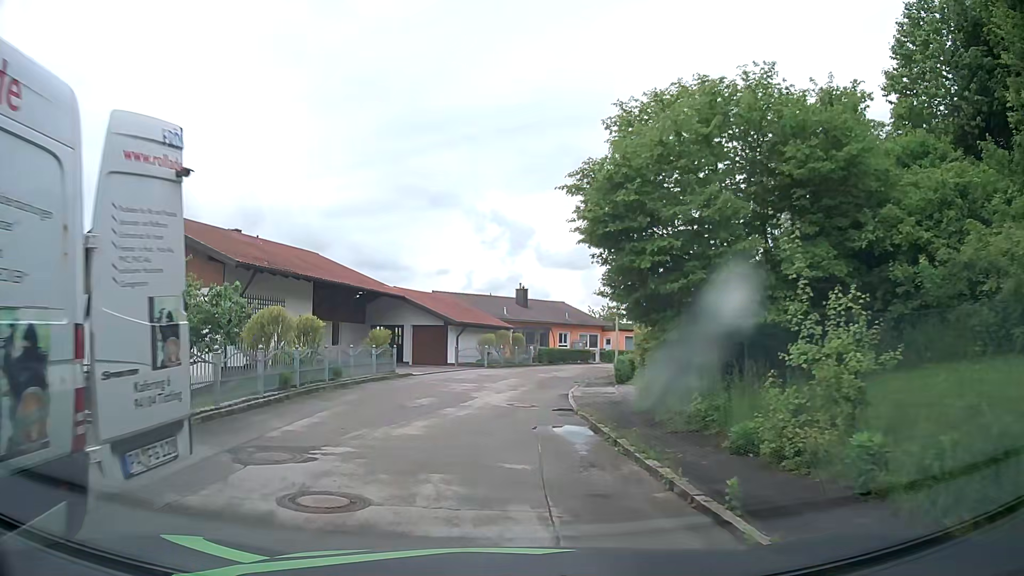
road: residential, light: Day
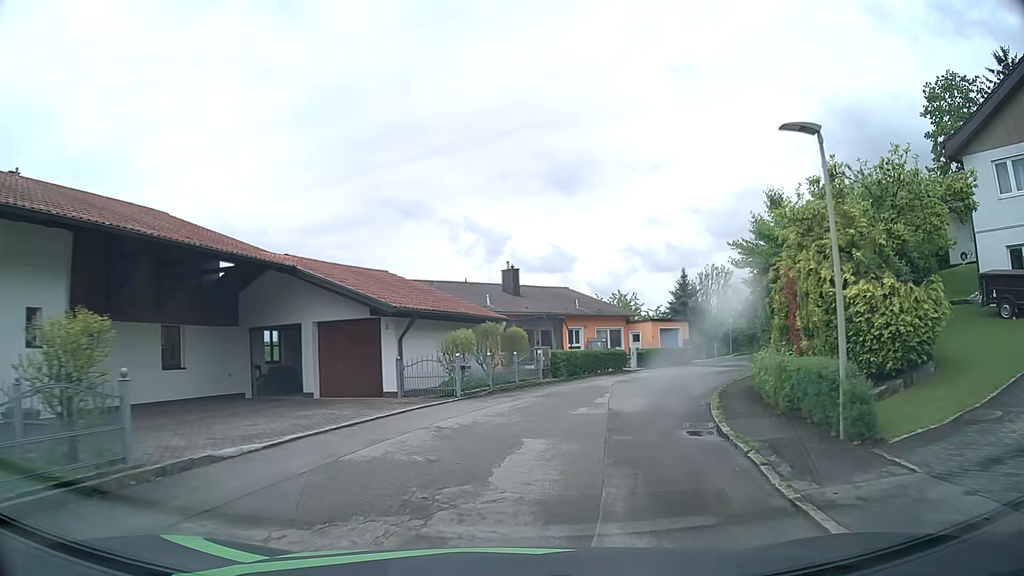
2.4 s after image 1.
(-0.4, +18.2) m; +1°
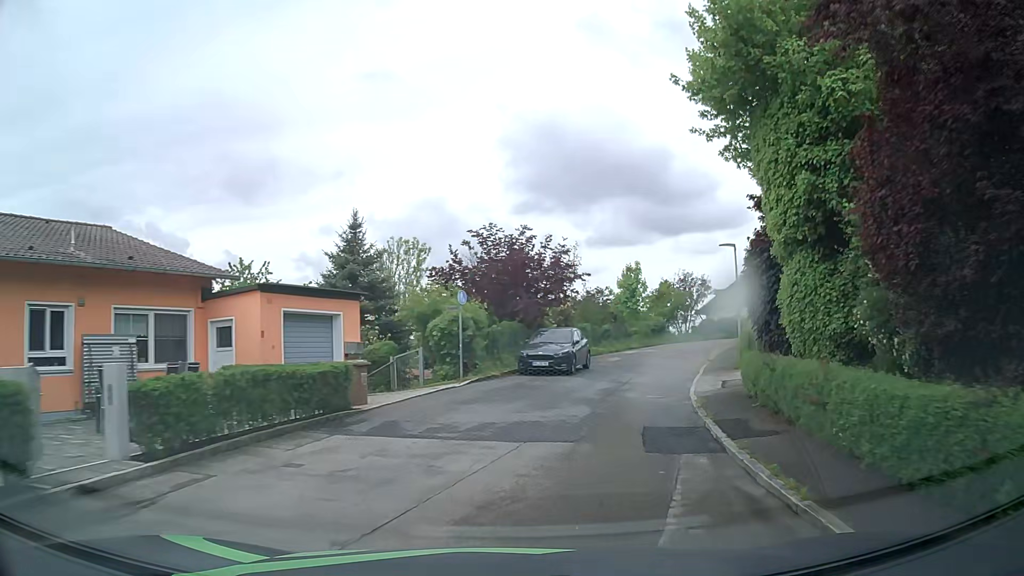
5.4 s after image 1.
(+6.0, +25.7) m; +26°
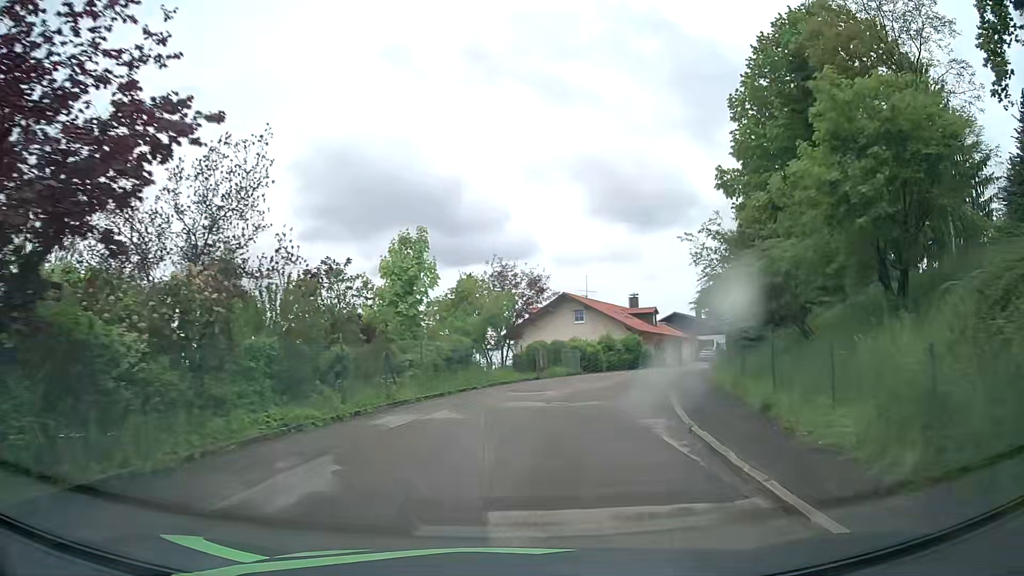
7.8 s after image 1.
(+4.5, +22.5) m; +19°
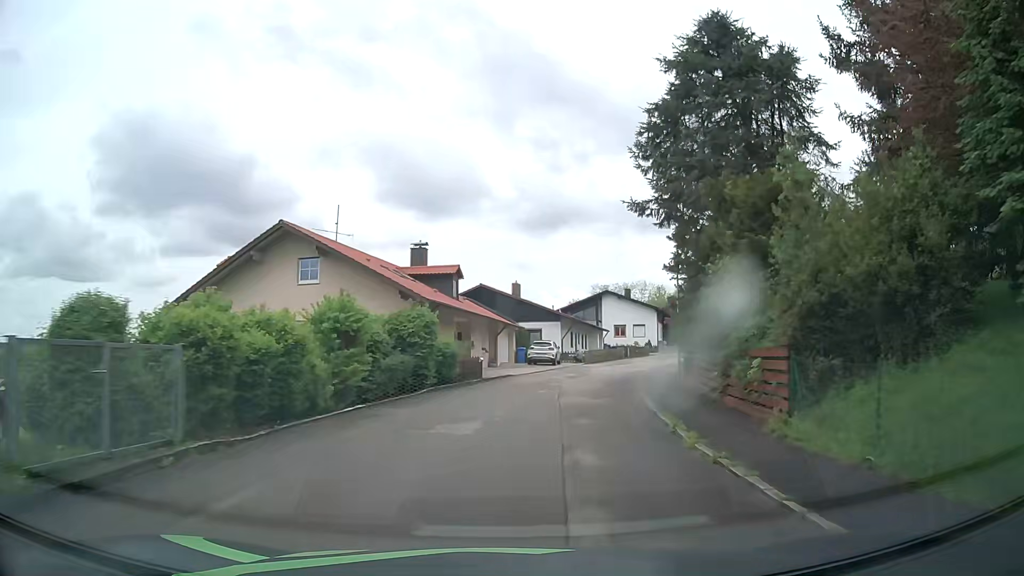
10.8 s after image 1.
(+5.0, +29.0) m; +18°
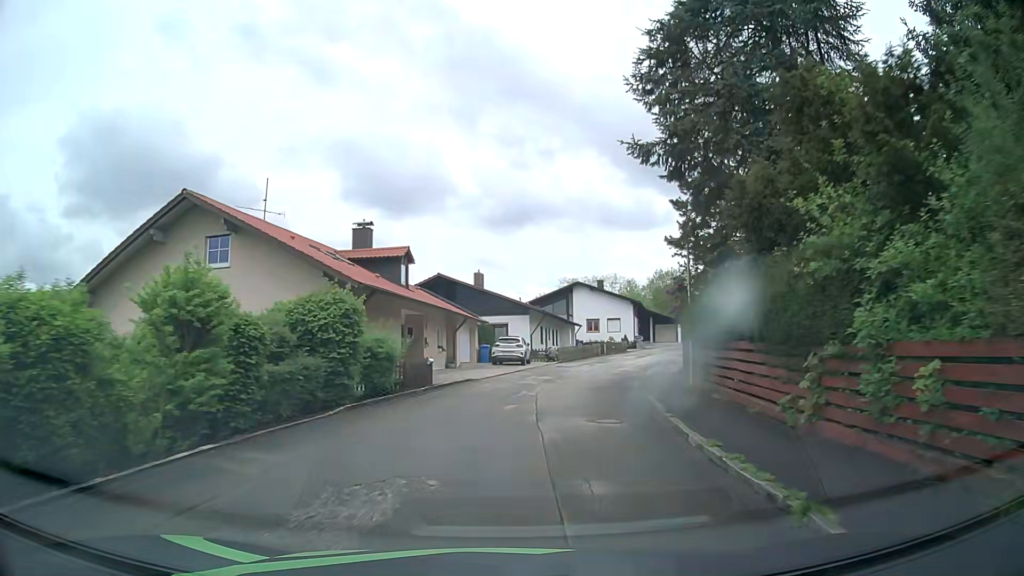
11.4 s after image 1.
(+0.2, +6.1) m; +3°
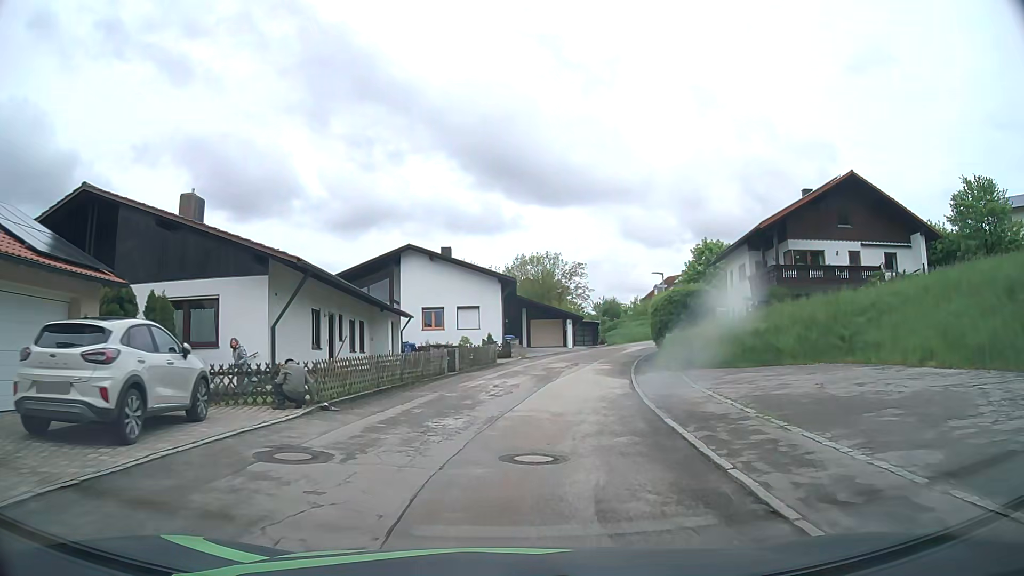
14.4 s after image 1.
(+3.4, +27.6) m; +14°
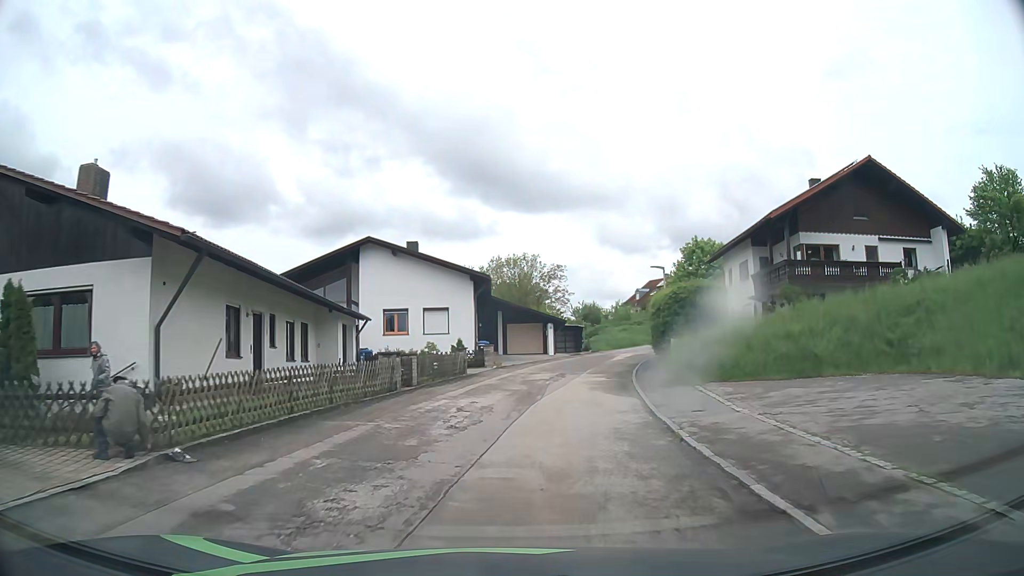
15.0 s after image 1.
(+0.1, +5.2) m; +2°
(0, +10) (+1, +20) (+3, +30) (+5, +40) (+8, +49) (+12, +58) (+17, +67) (+25, +73) (+34, +78) (+42, +83) m
